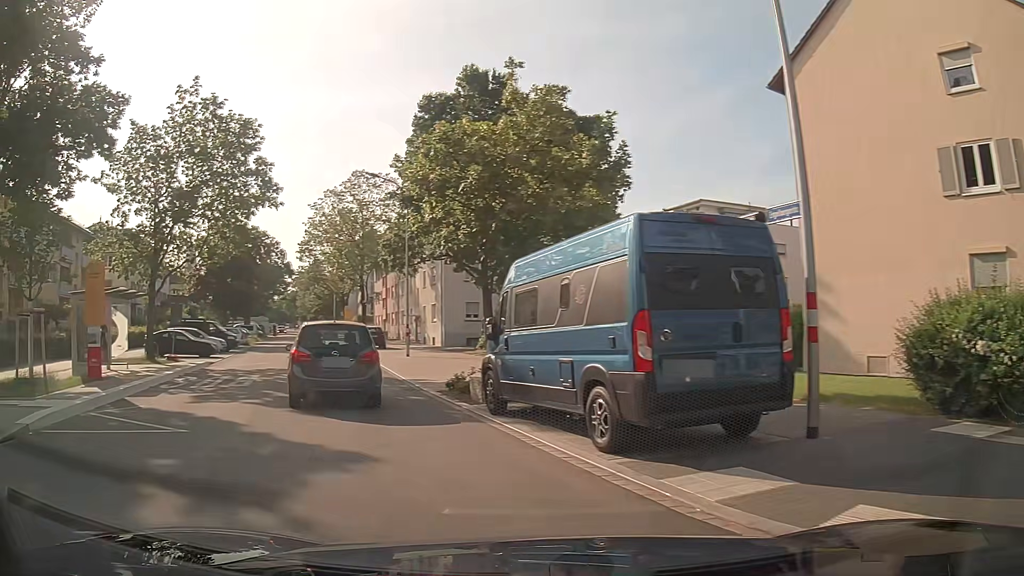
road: residential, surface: asphalt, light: Day
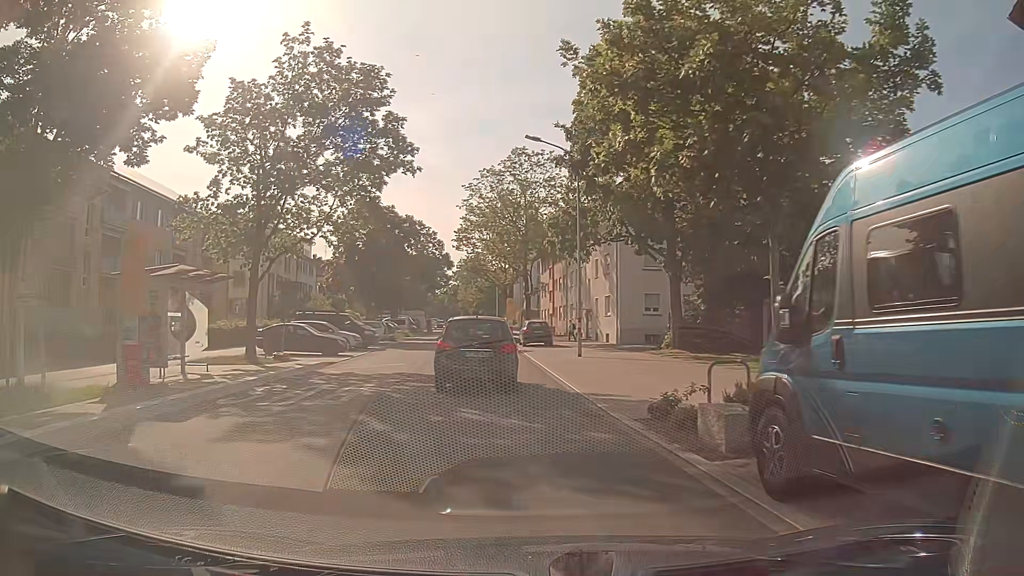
(-0.8, +6.1) m; -13°
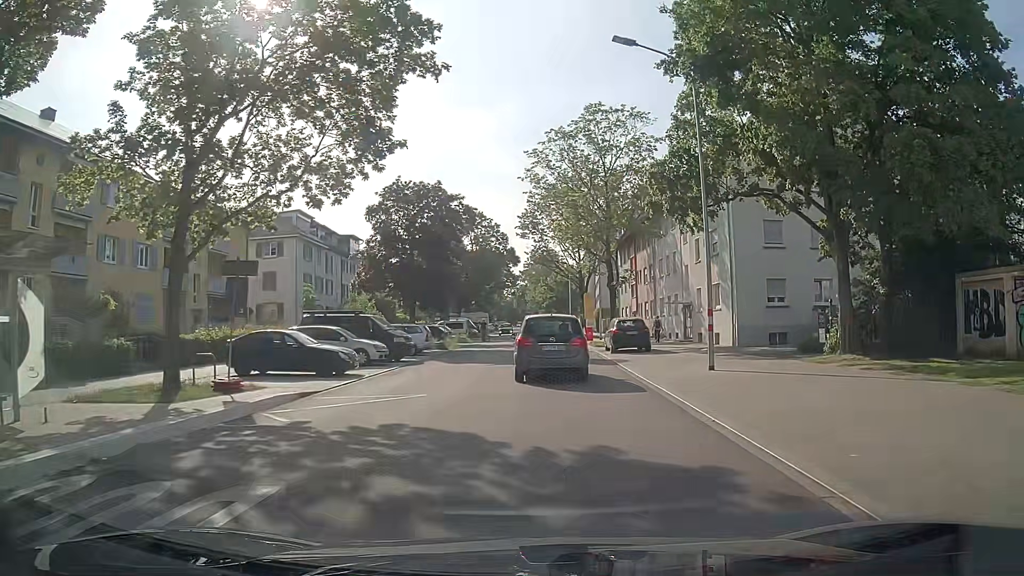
(-0.8, +10.3) m; -4°
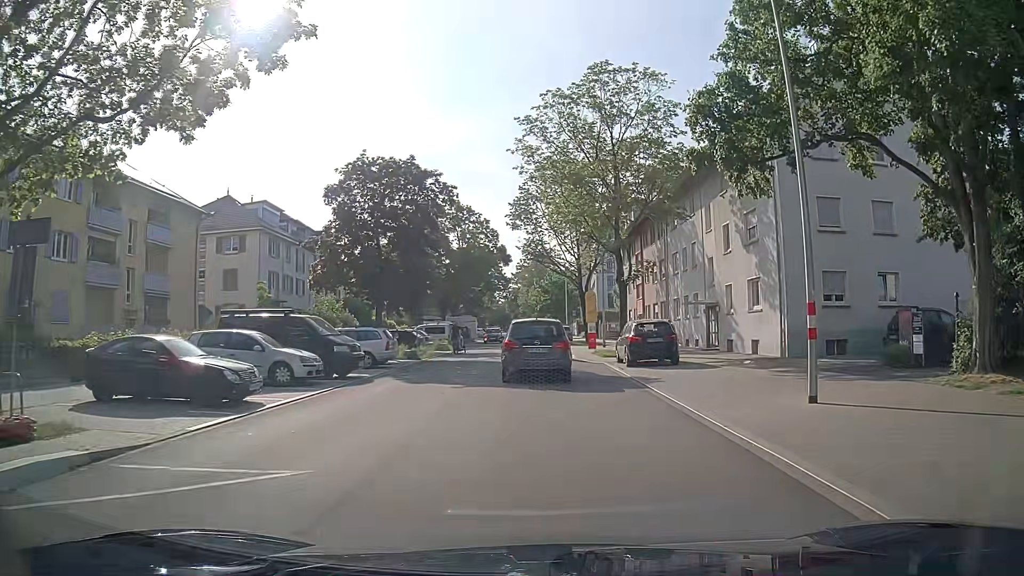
(-0.1, +7.3) m; 0°
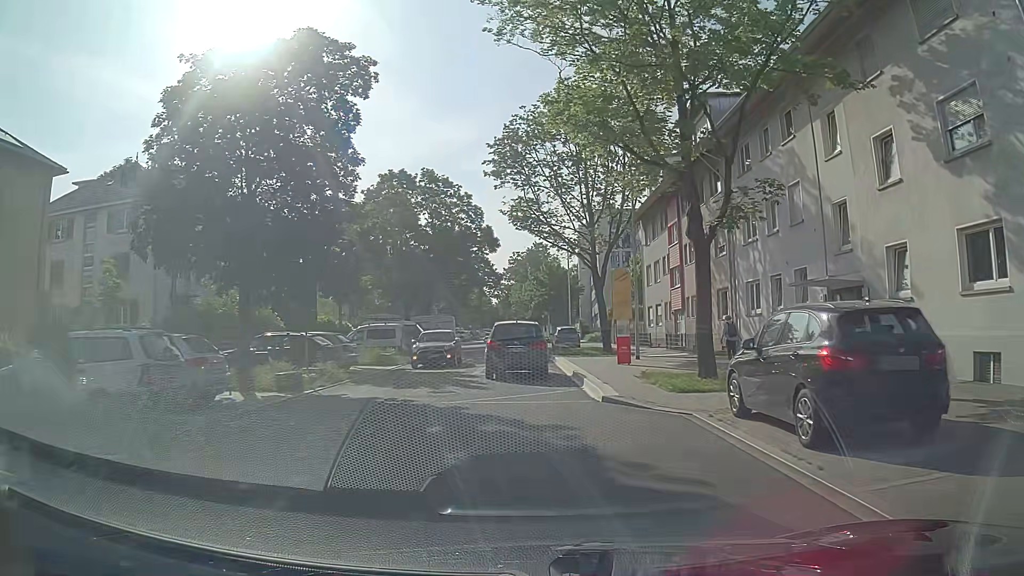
(-0.1, +16.0) m; 0°
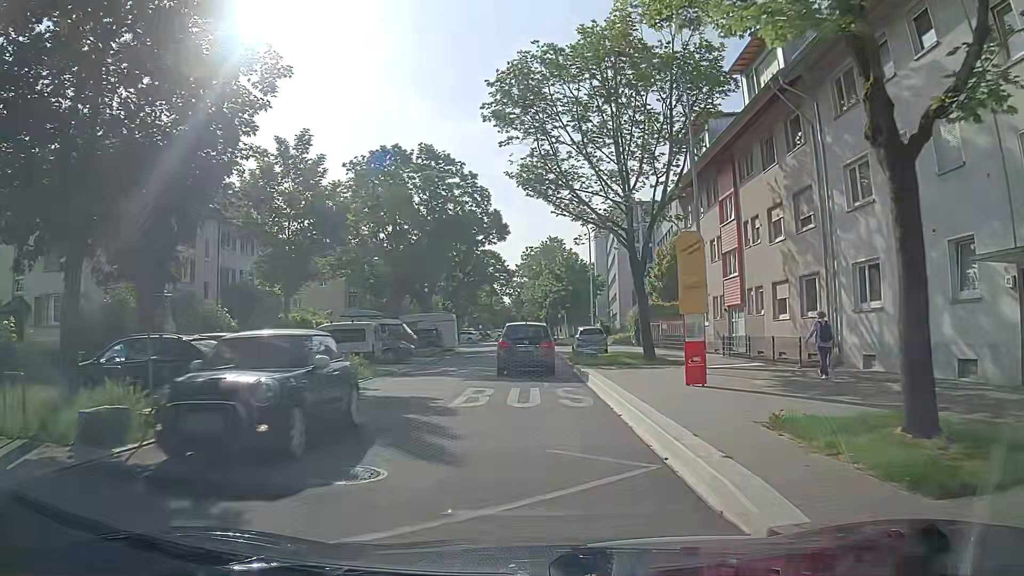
(-0.1, +8.6) m; 0°
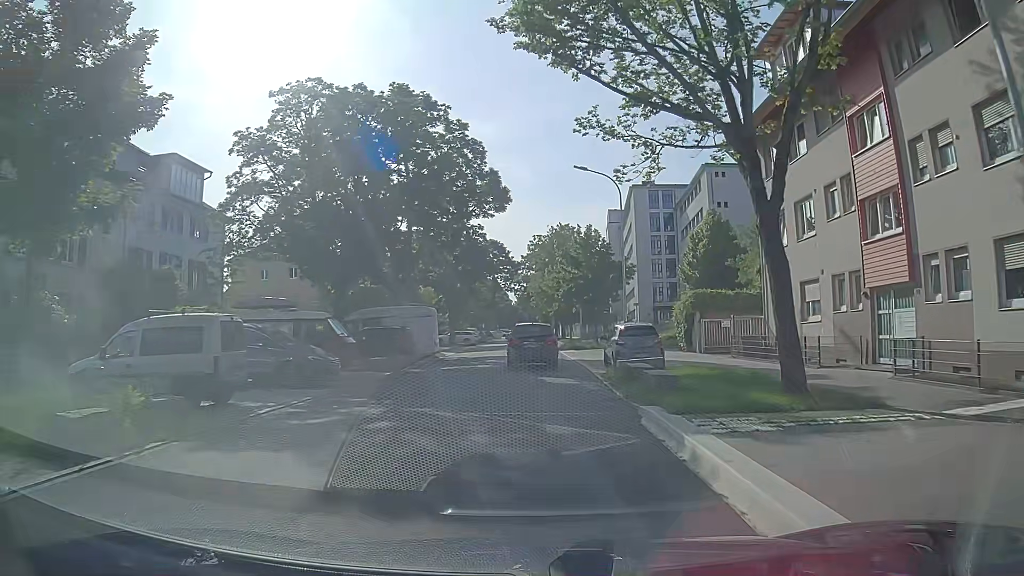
(-0.3, +13.4) m; -1°
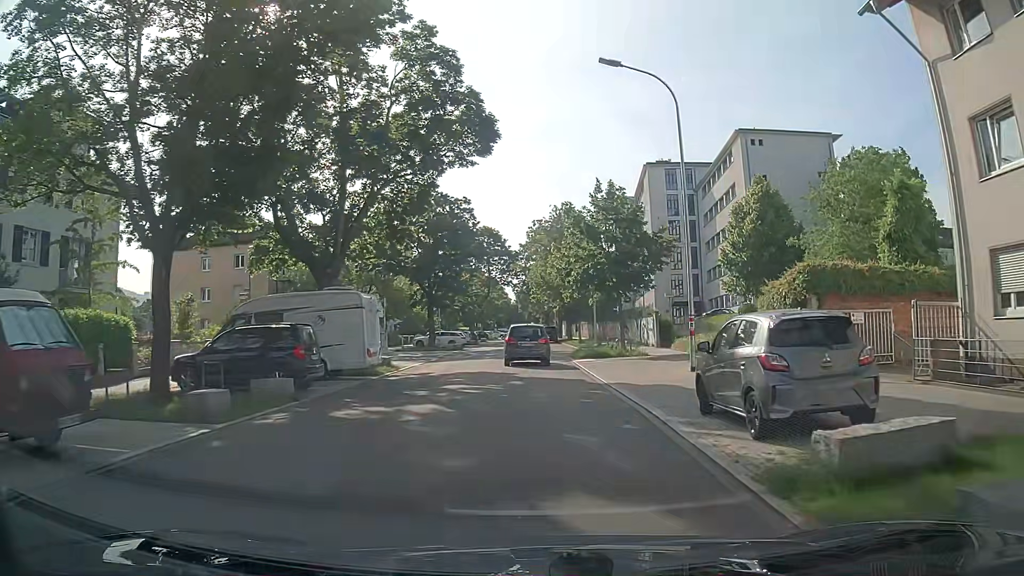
(0.0, +13.8) m; +1°
